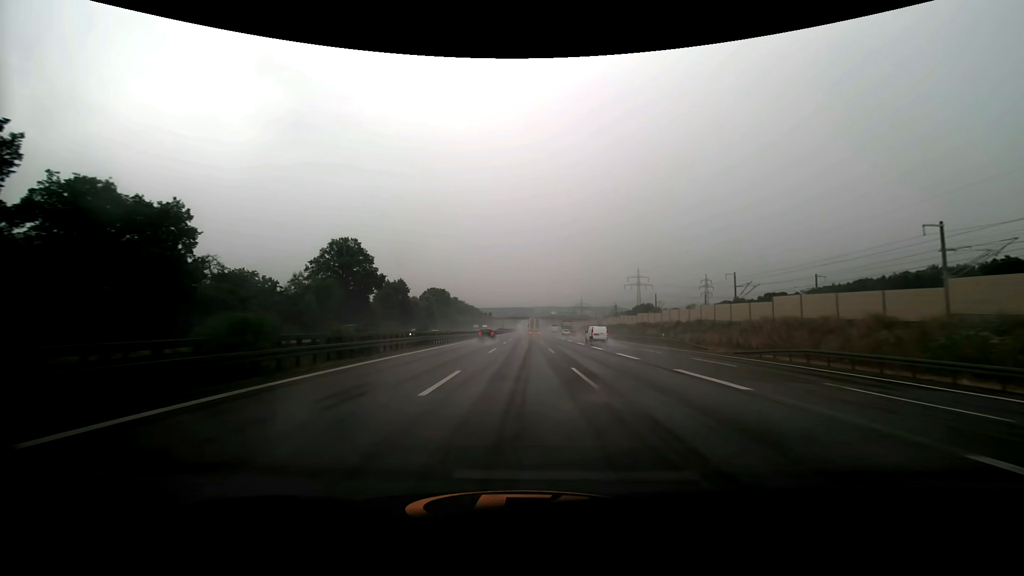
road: motorway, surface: asphalt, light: Day
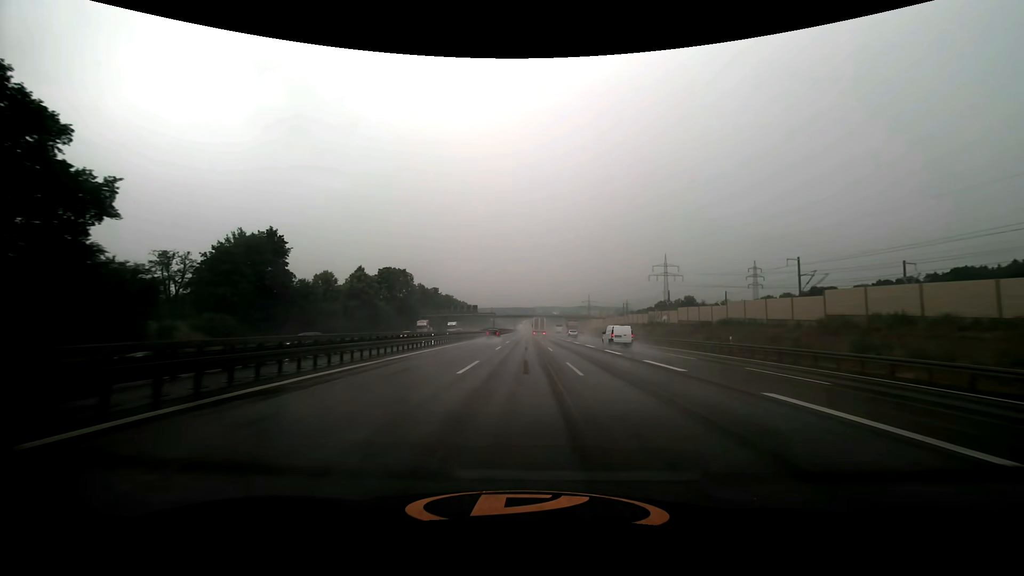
(-0.1, +68.0) m; 0°
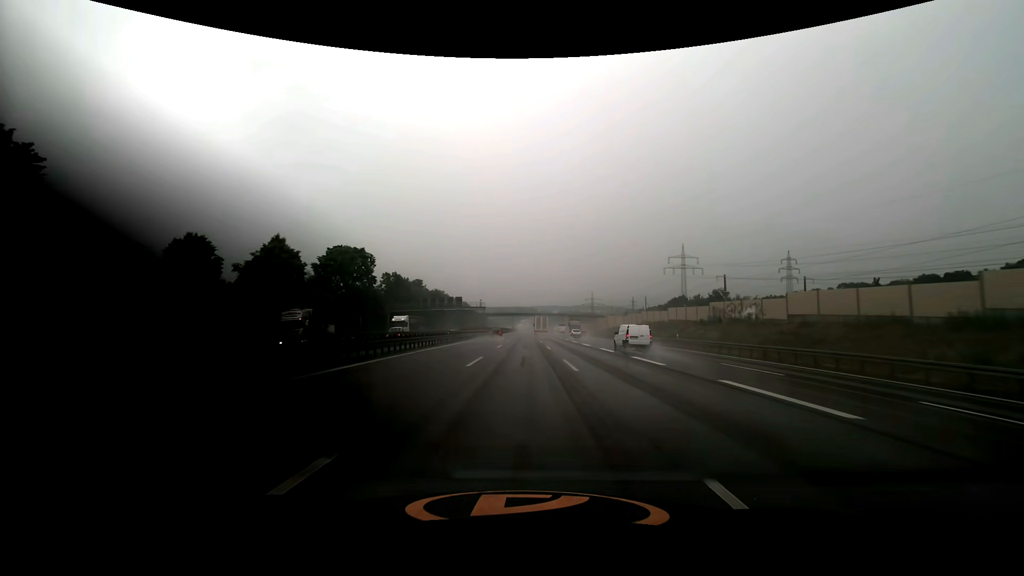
(0.0, +34.1) m; 0°
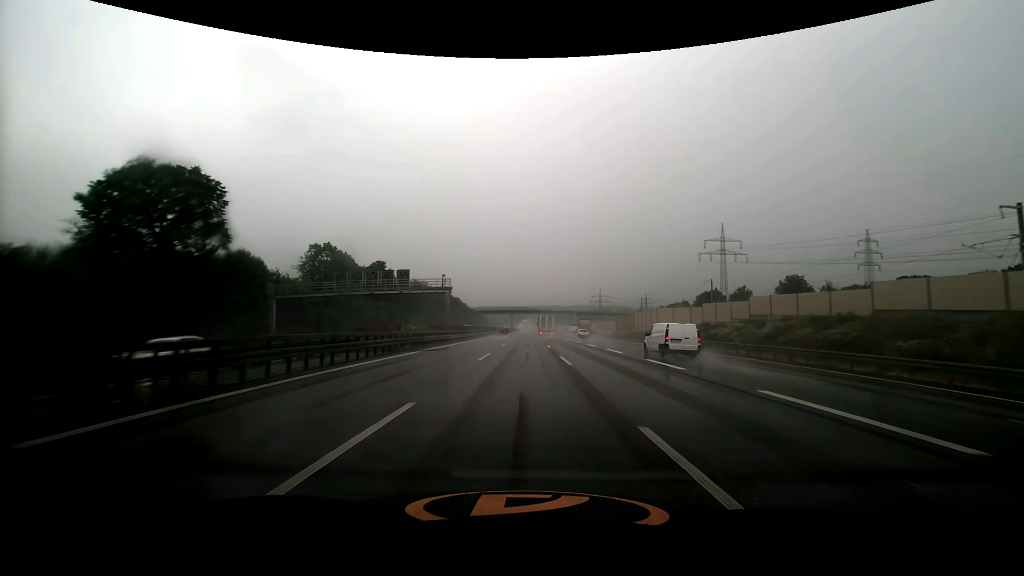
(-0.1, +51.3) m; 0°
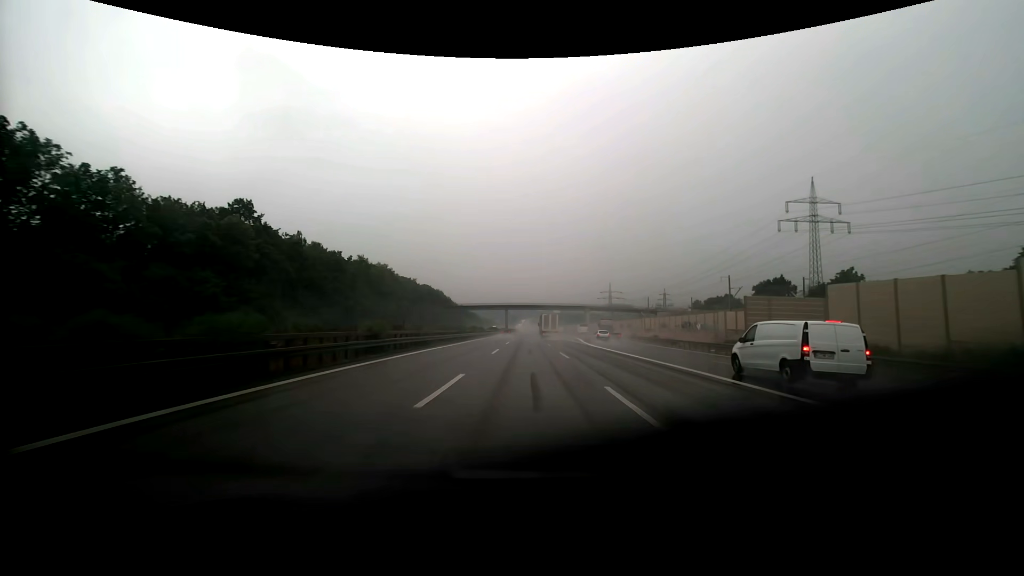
(0.0, +67.4) m; 0°
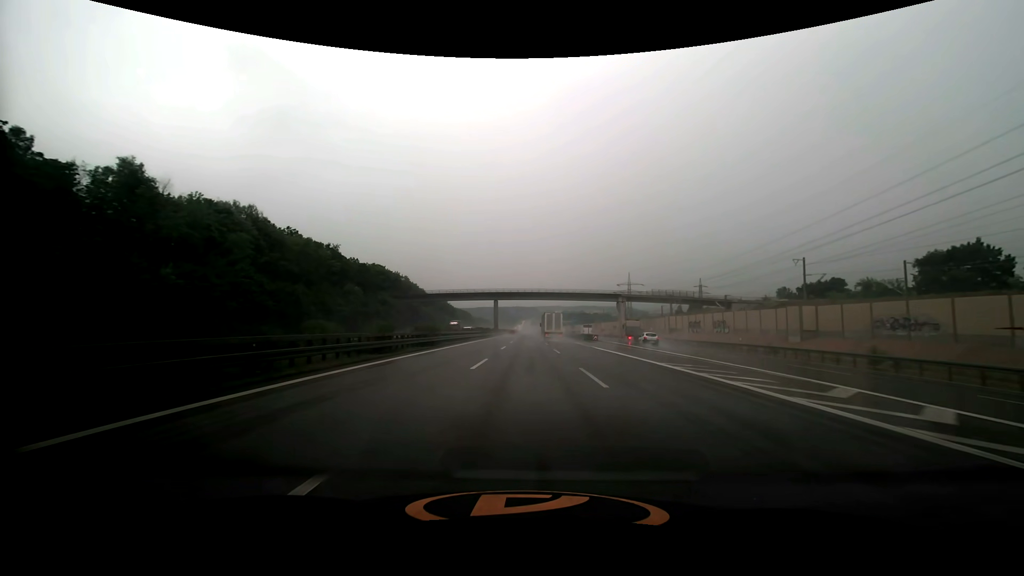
(0.0, +82.9) m; 0°
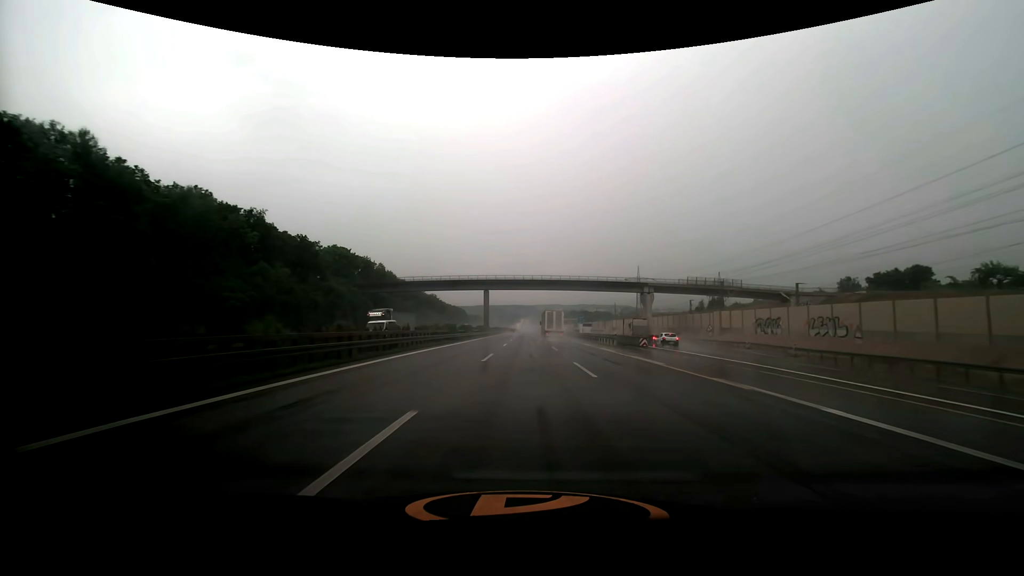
(0.0, +33.2) m; 0°
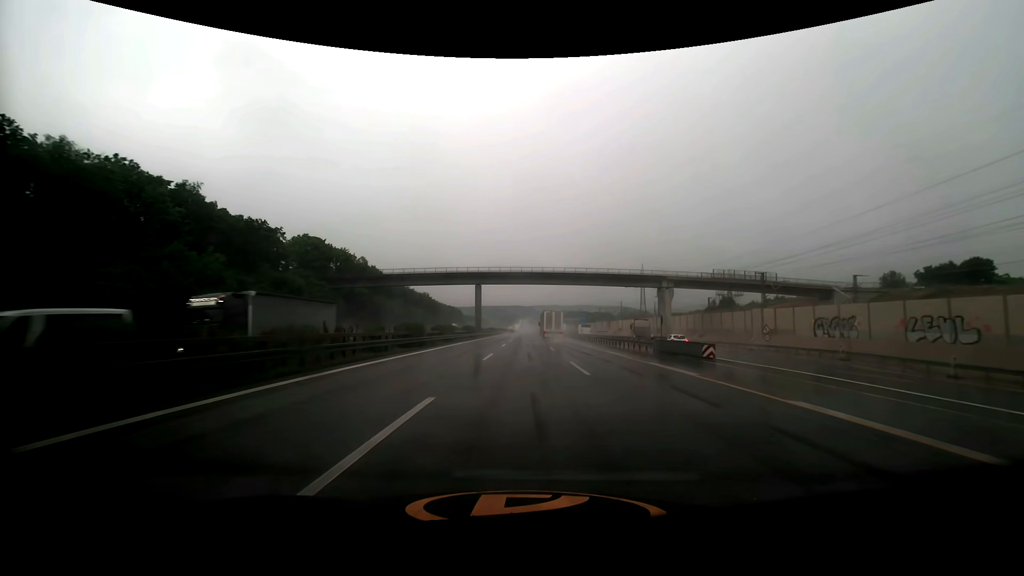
(0.0, +16.6) m; 0°
(0, +10) (0, +20) (0, +30) (0, +40) (0, +50) (0, +60) (0, +70) (0, +80) (0, +90) (0, +100) m
